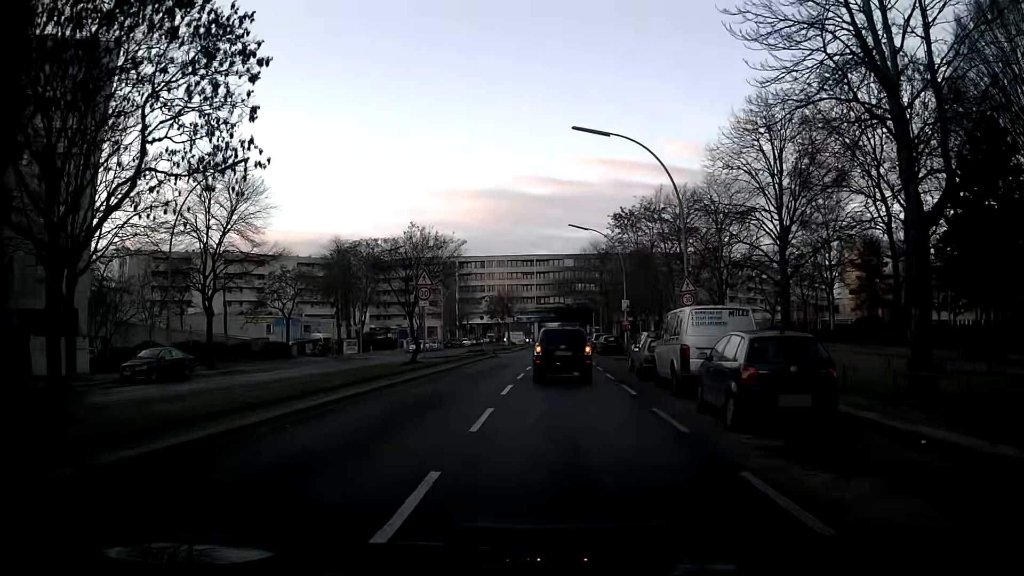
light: Day
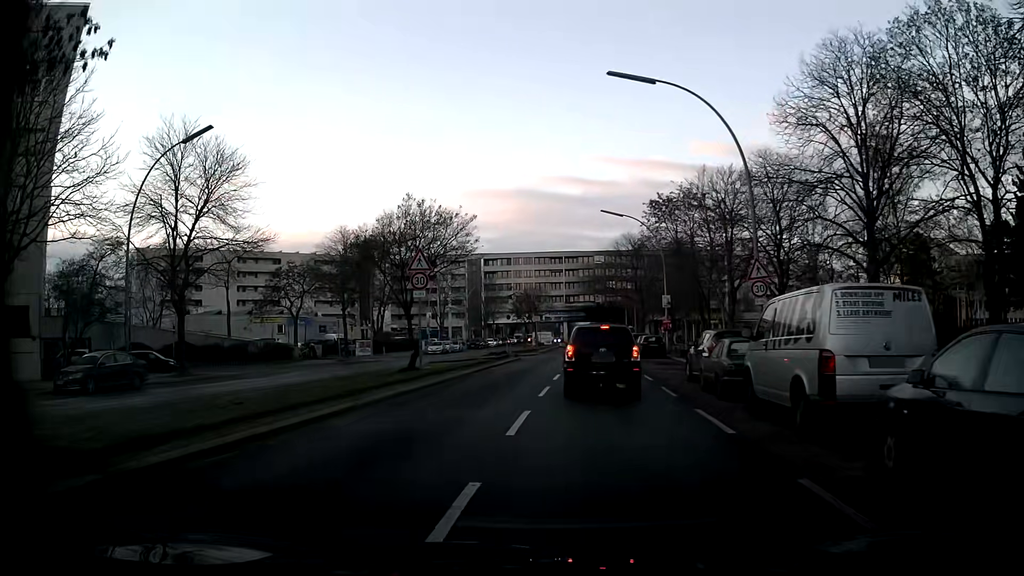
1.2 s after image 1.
(+0.1, +6.4) m; -1°
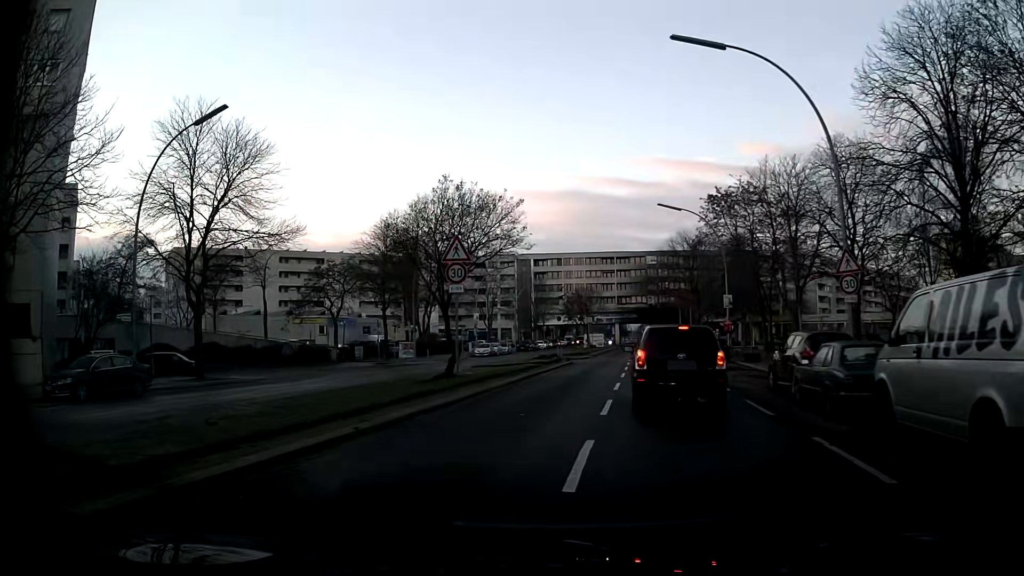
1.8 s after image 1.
(-0.1, +3.2) m; -4°
